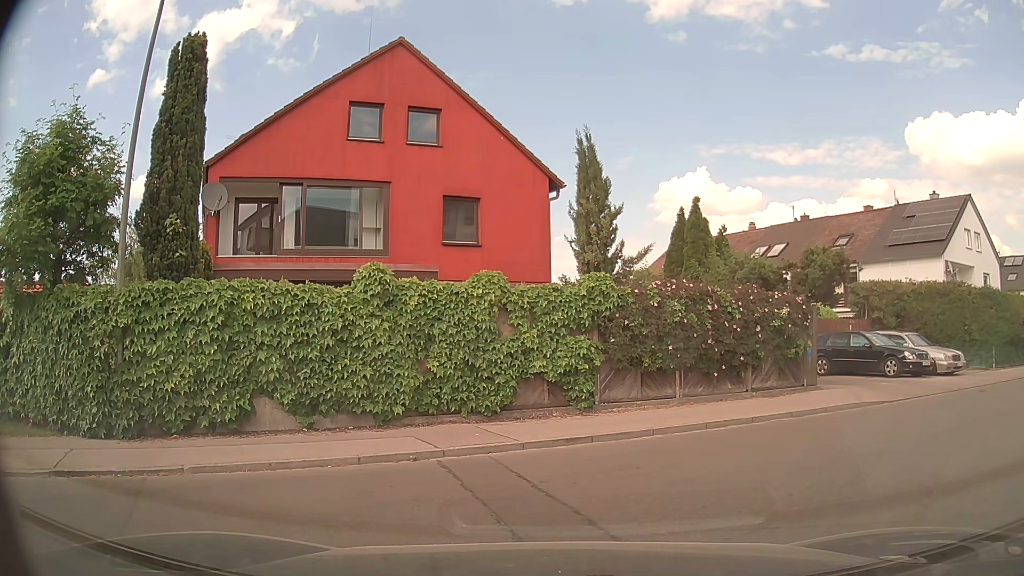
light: Day
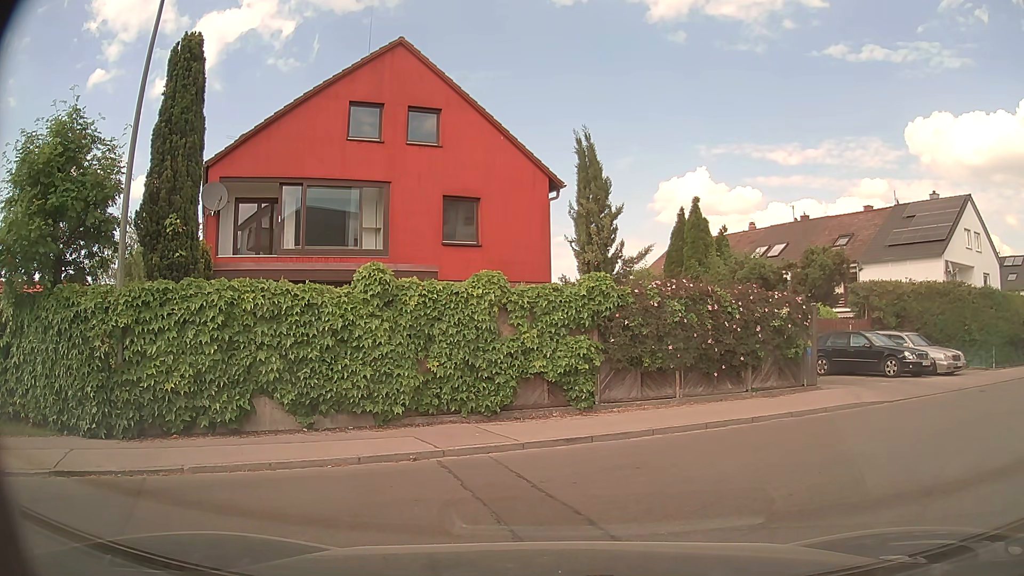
(0.0, 0.0) m; 0°
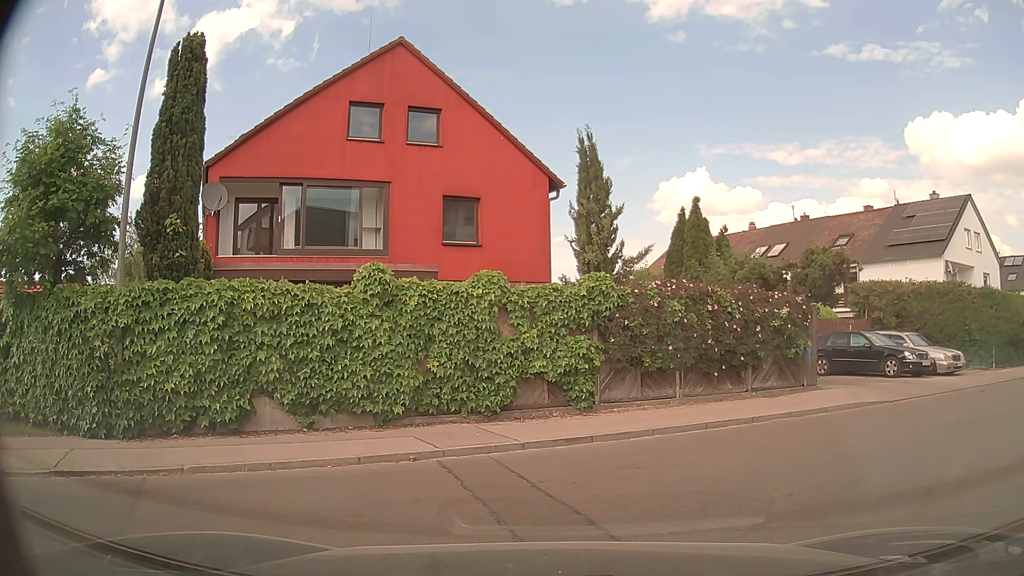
(0.0, 0.0) m; 0°
